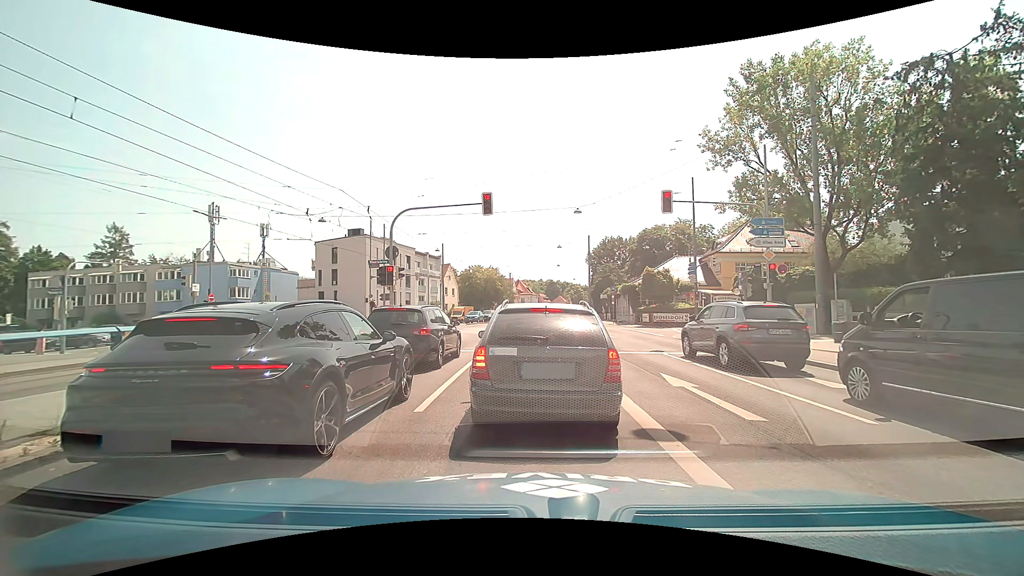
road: primary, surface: asphalt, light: Day
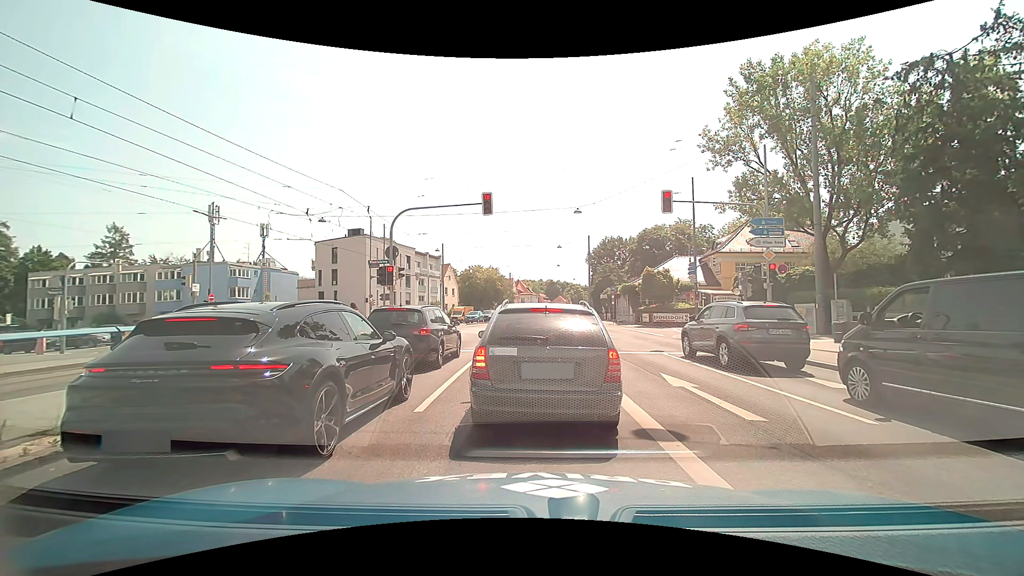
(0.0, 0.0) m; 0°
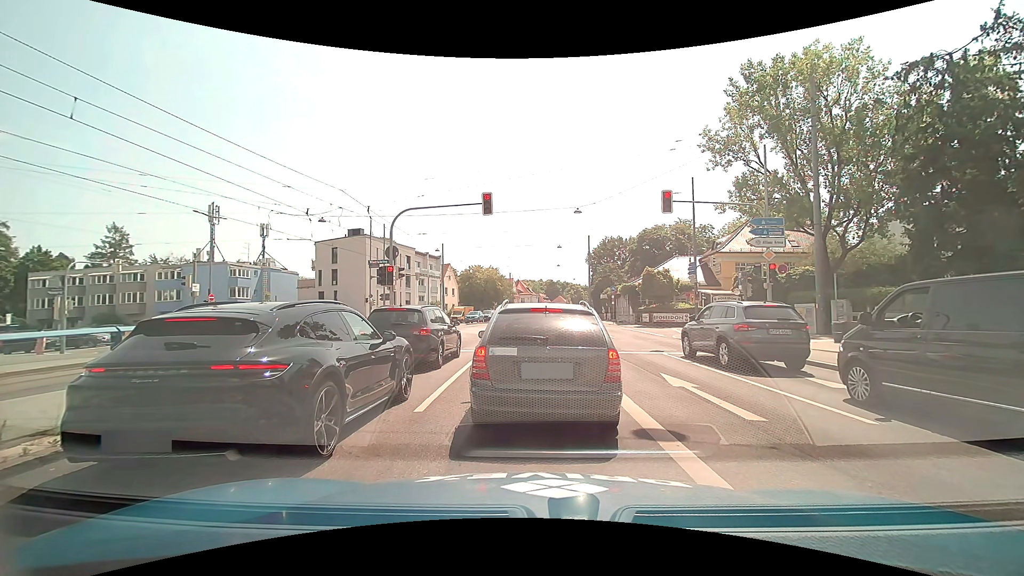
(0.0, 0.0) m; 0°
